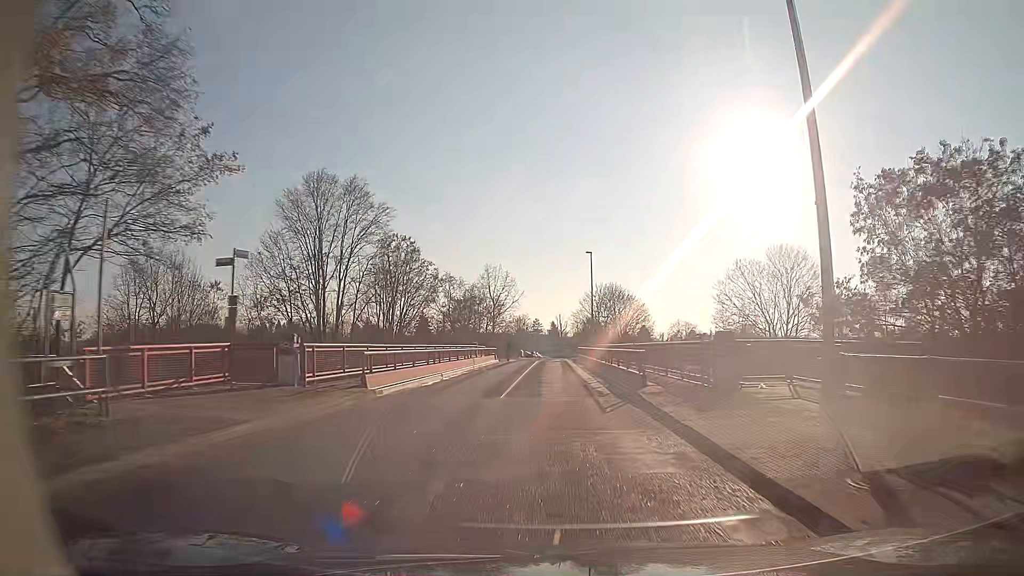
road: residential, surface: asphalt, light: Day
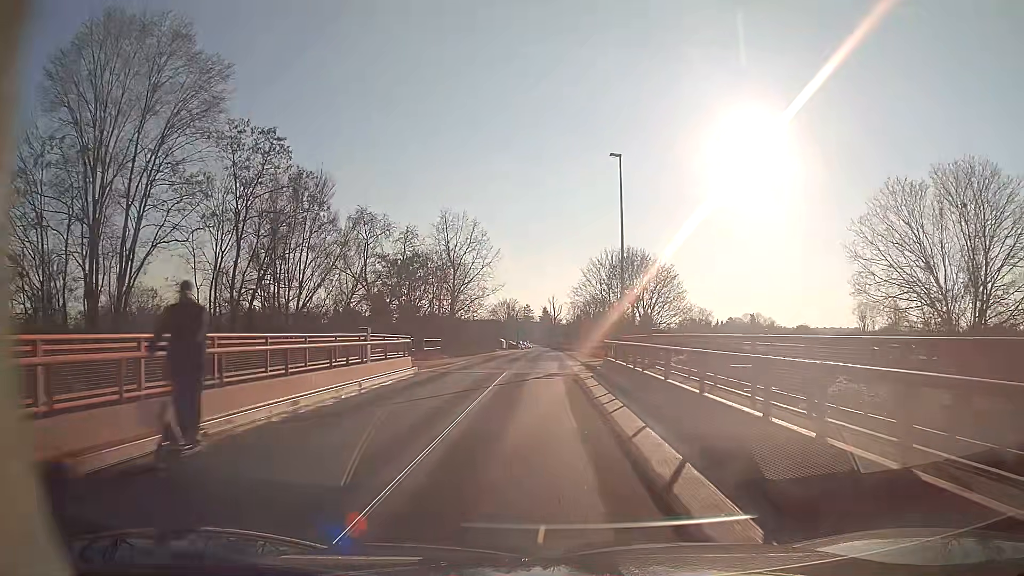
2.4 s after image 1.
(+0.2, +32.8) m; +1°
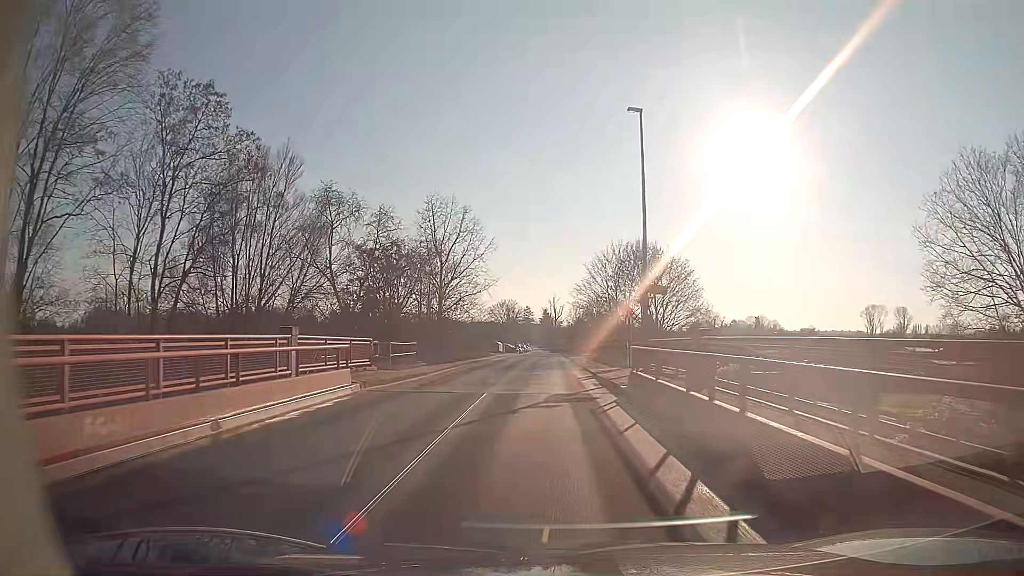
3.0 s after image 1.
(0.0, +7.6) m; 0°
